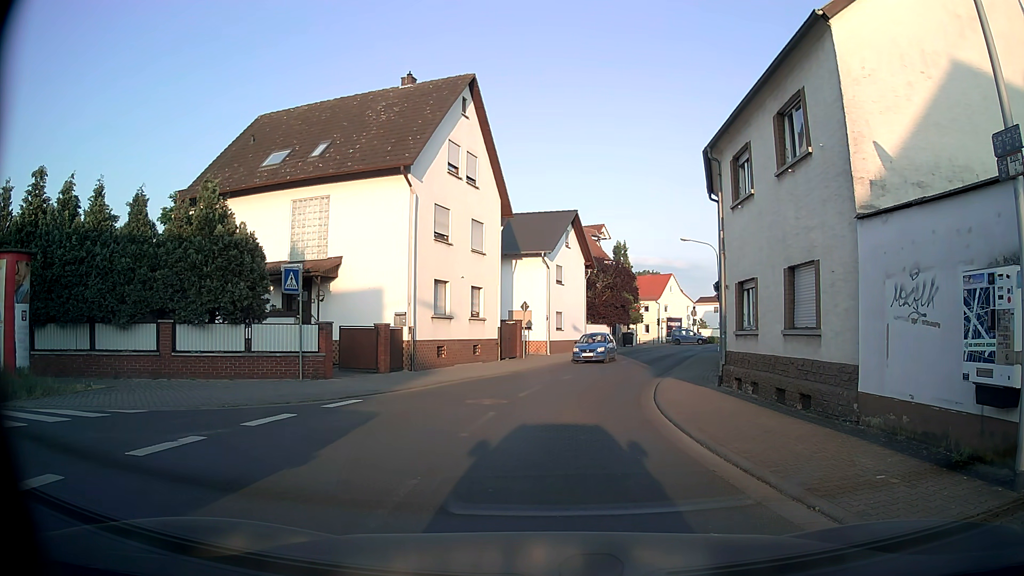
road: tertiary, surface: asphalt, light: Day
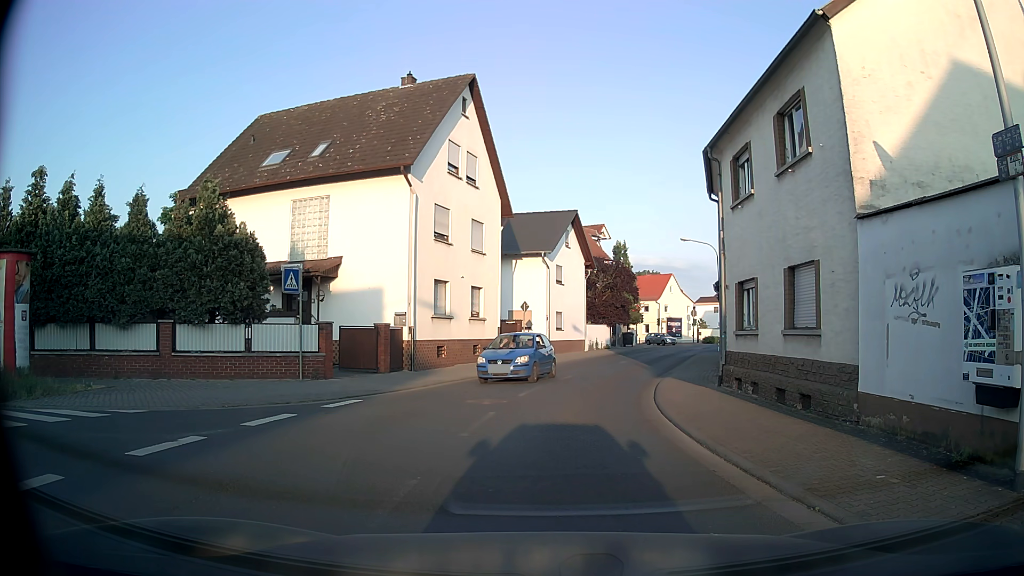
(0.0, 0.0) m; 0°
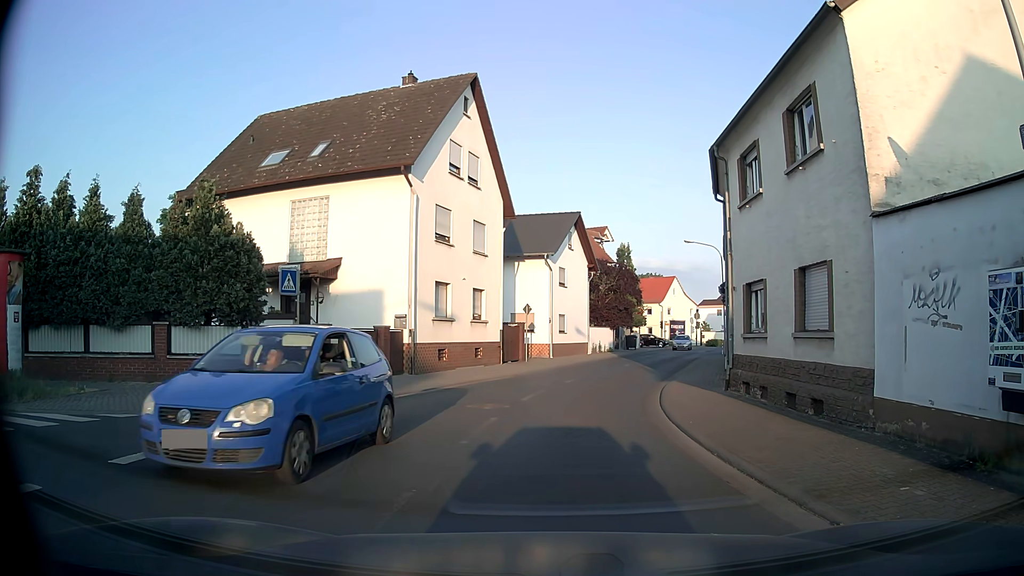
(0.0, +0.4) m; 0°
